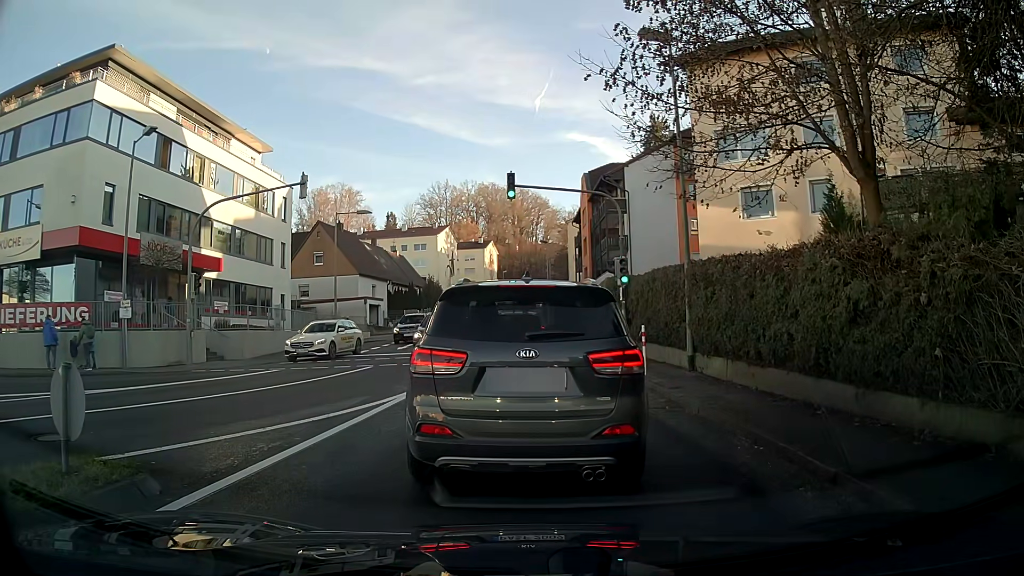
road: tertiary_link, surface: asphalt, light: Day
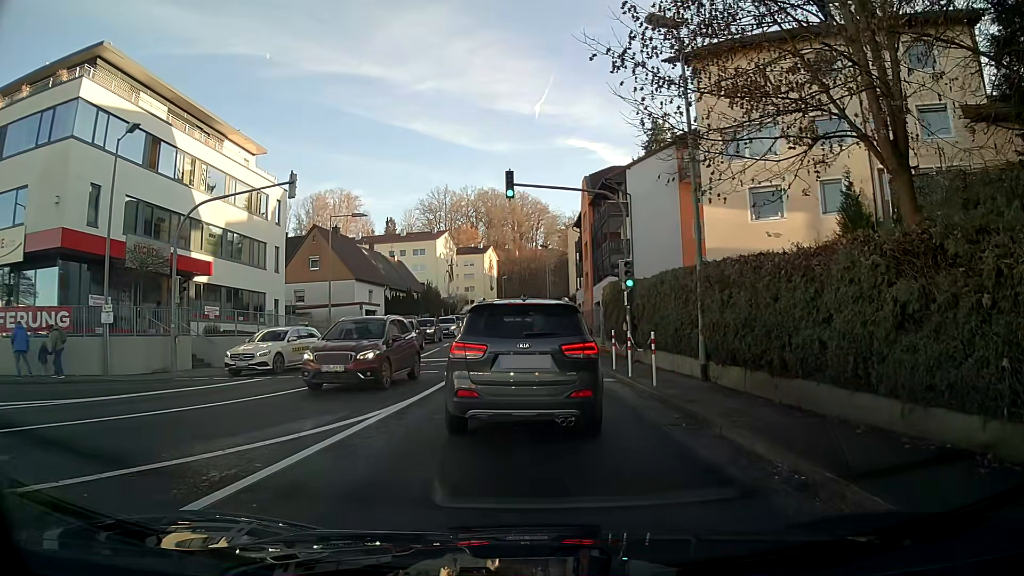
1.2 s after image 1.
(0.0, +1.4) m; 0°
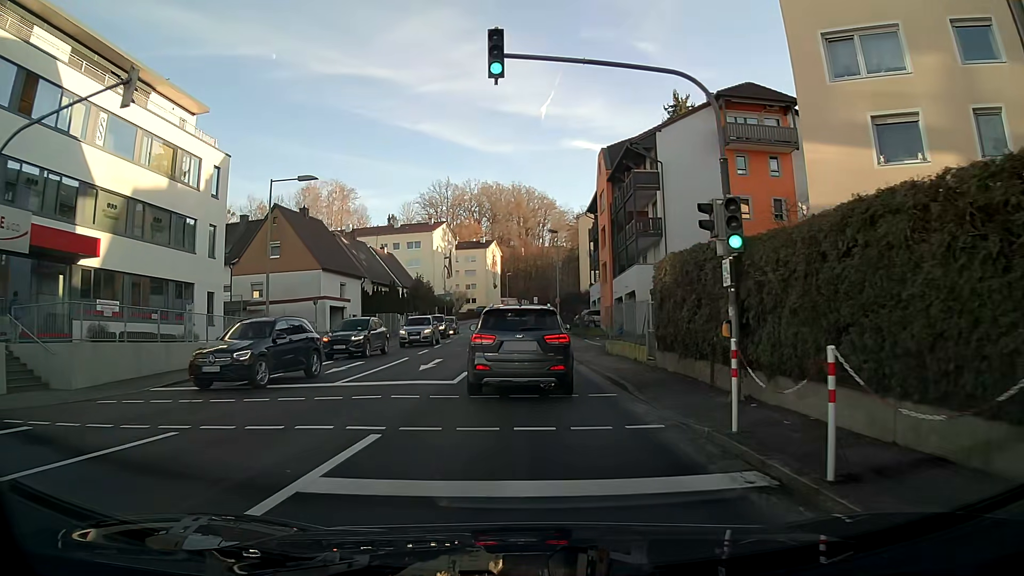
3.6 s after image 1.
(0.0, +11.1) m; 0°
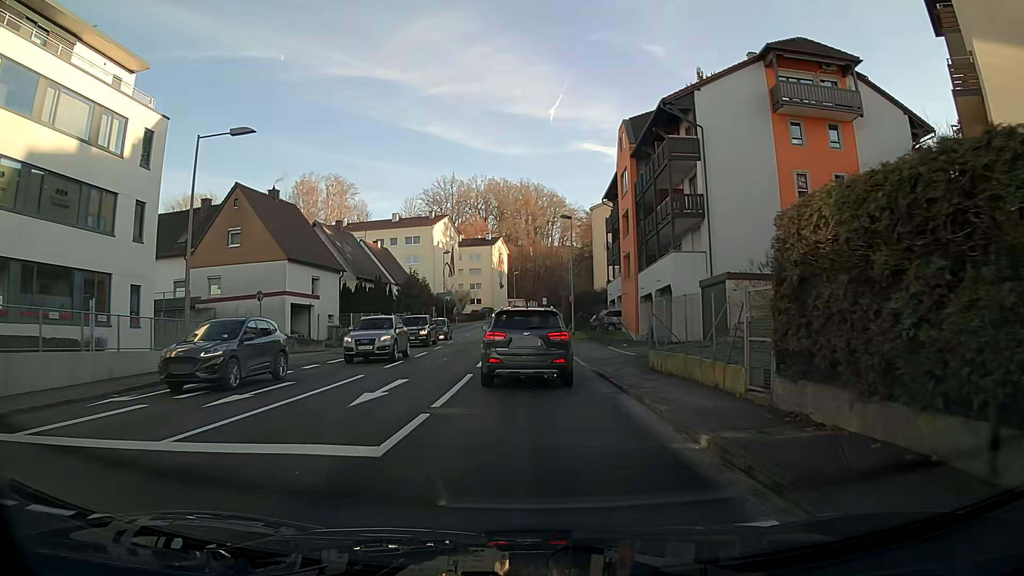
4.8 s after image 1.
(0.0, +8.3) m; 0°
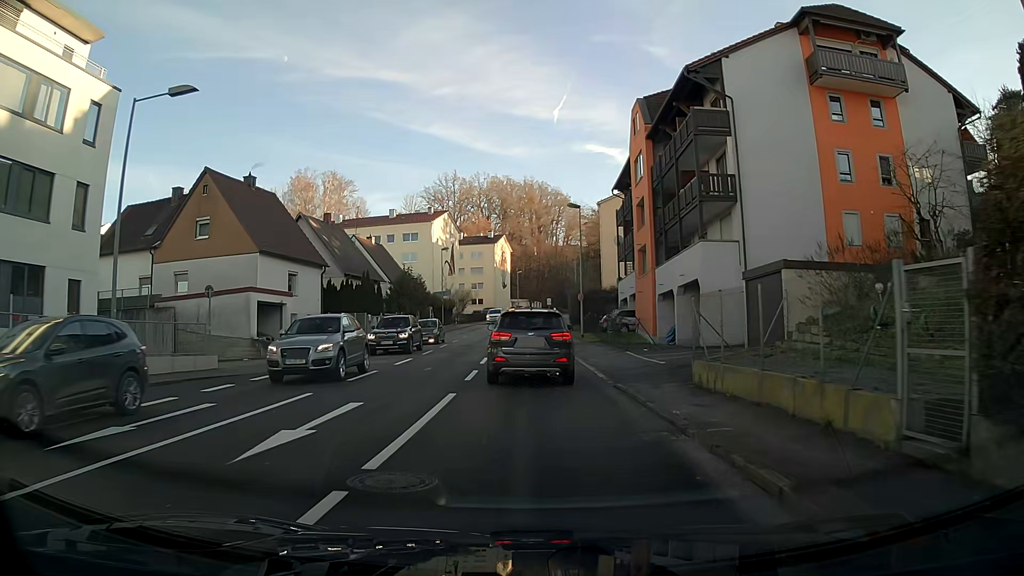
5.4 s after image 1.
(0.0, +4.8) m; 0°
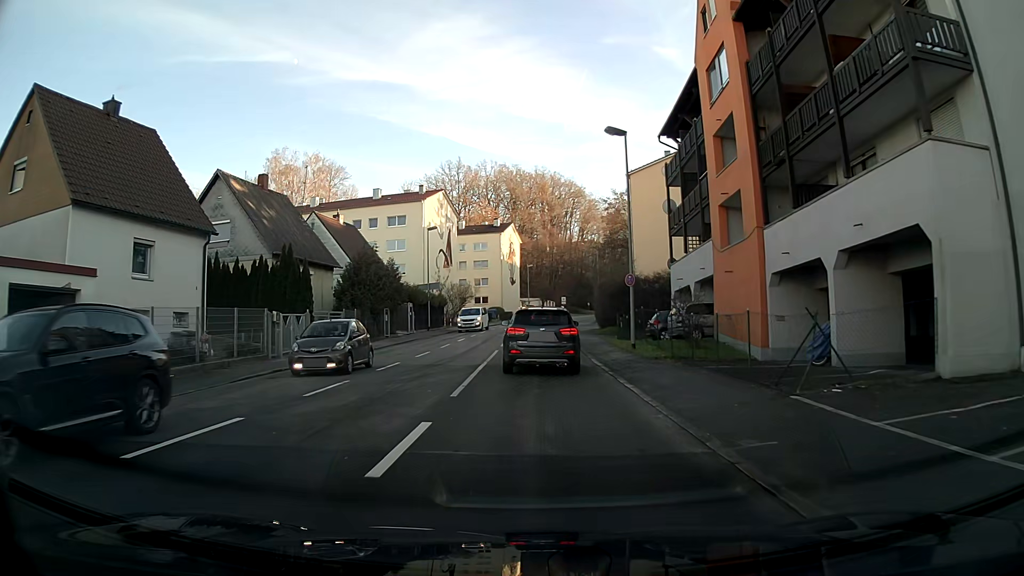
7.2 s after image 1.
(-0.1, +16.4) m; -1°
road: tertiary
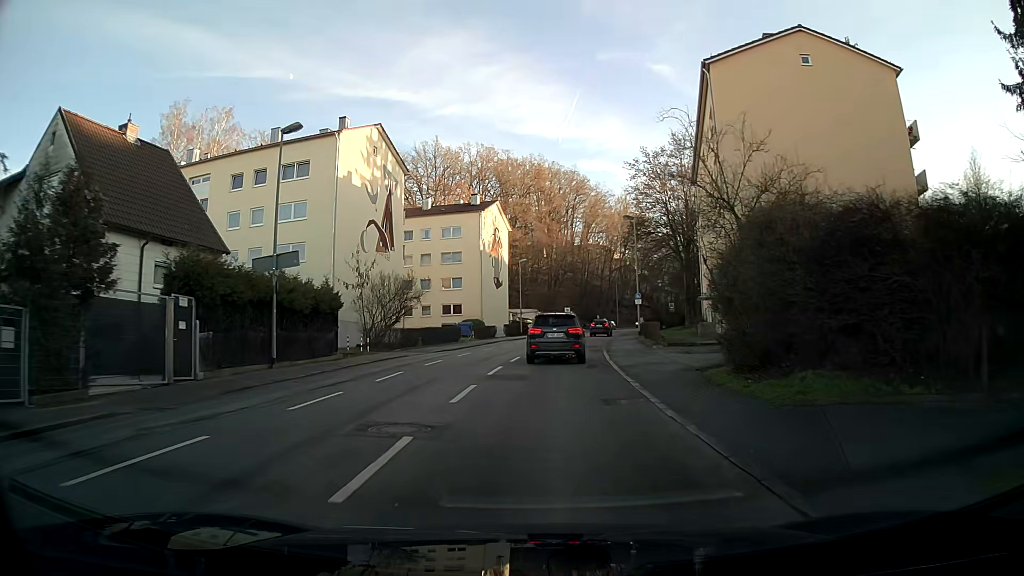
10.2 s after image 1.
(-0.1, +31.5) m; 0°
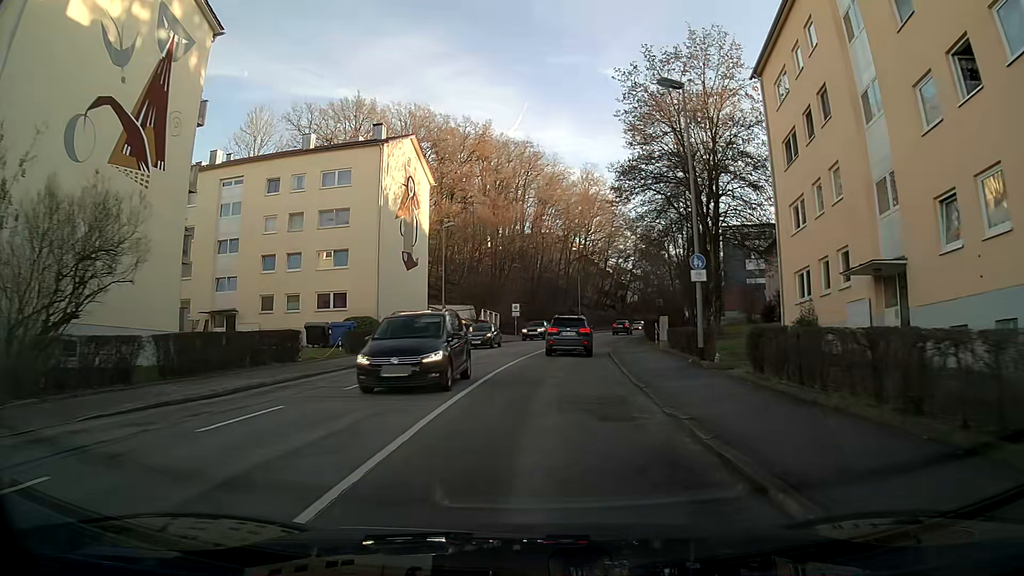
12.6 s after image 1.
(+0.9, +26.8) m; +5°
(0, +10) (+1, +20) (+2, +30) (+3, +40) (+4, +50) (+6, +60) (+8, +69) (+11, +79) (+14, +89) (+17, +98) m
